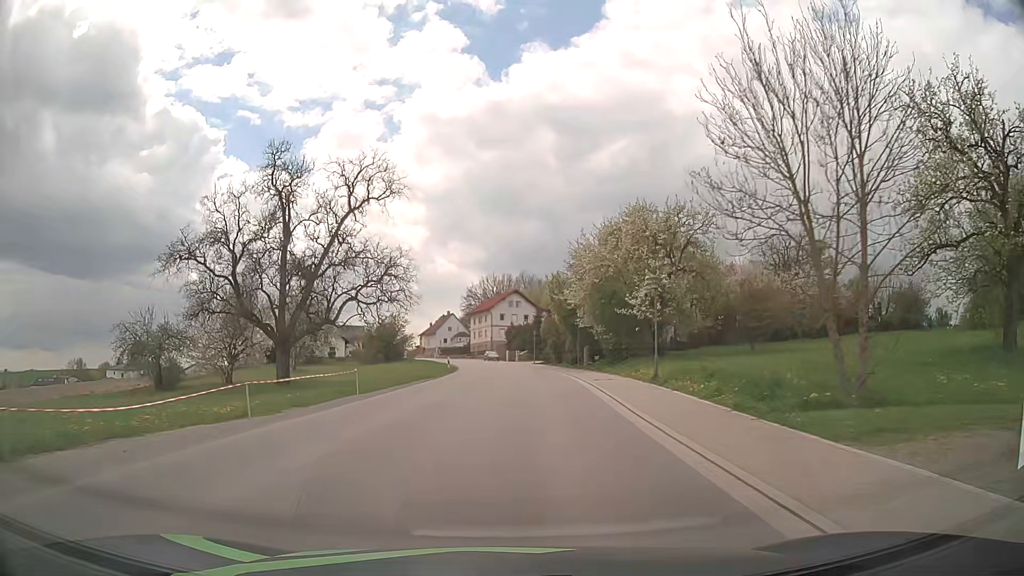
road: tertiary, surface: asphalt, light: Day
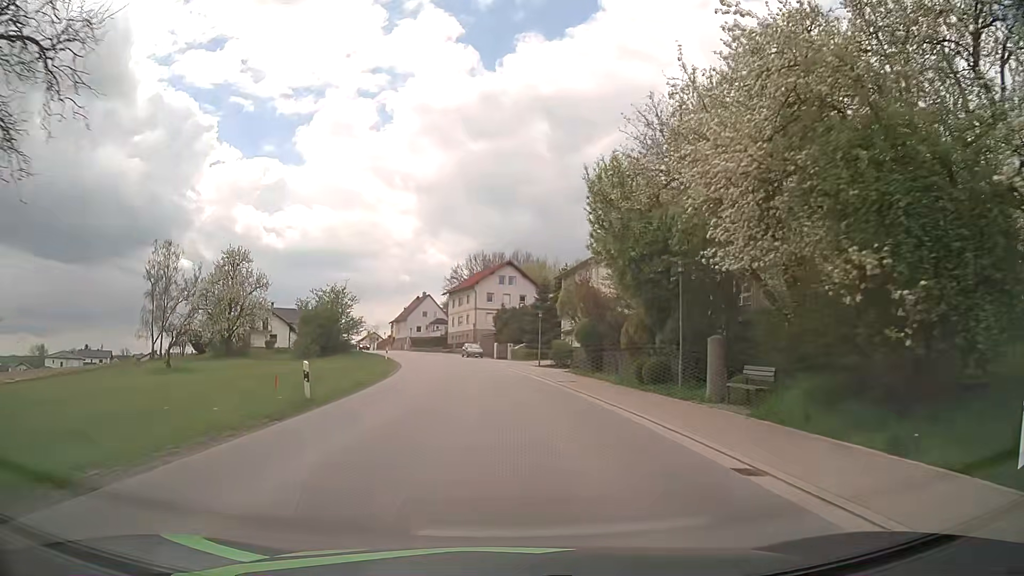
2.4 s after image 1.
(+0.2, +32.2) m; +1°
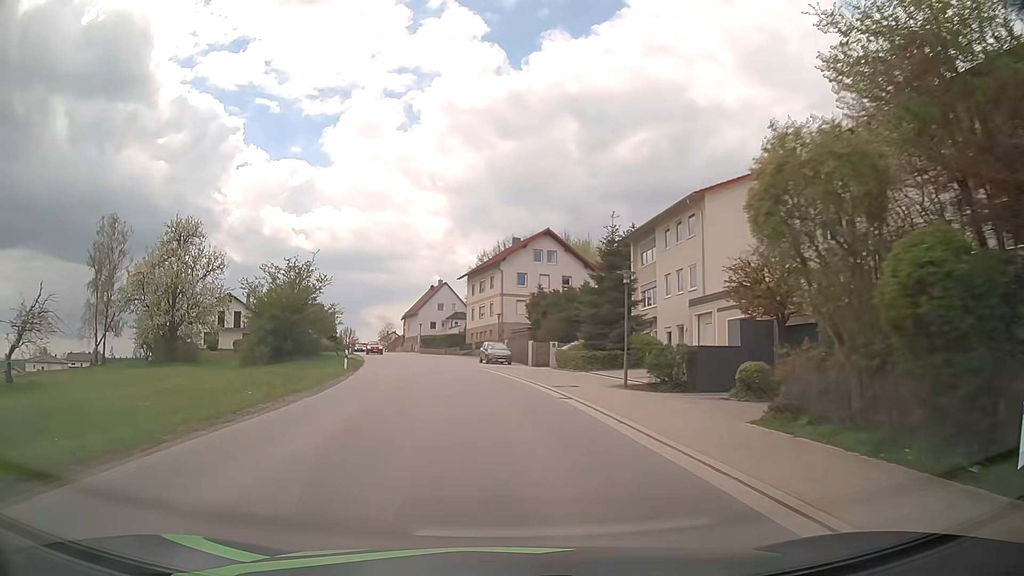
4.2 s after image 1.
(-0.5, +24.5) m; -2°
